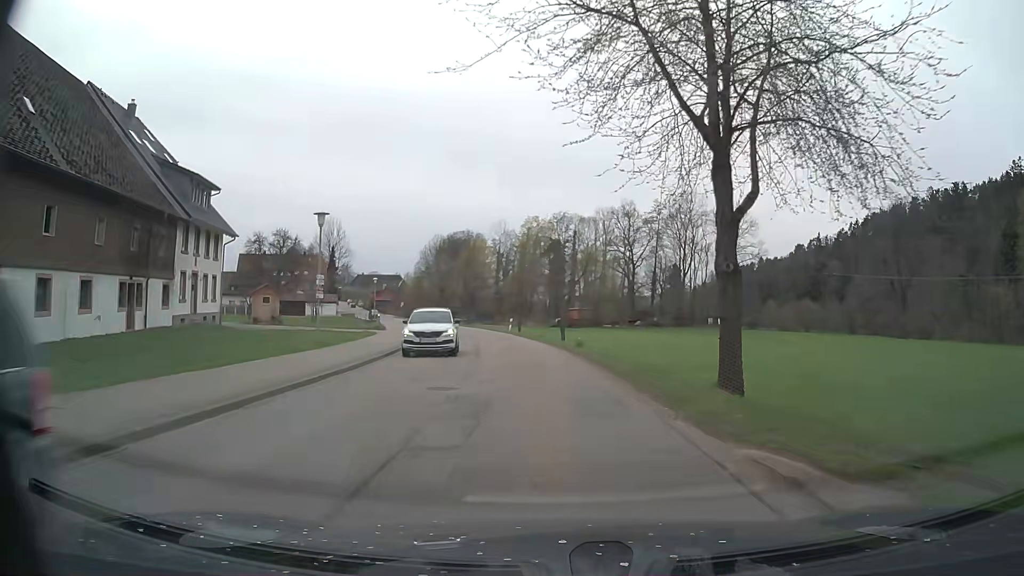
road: secondary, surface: asphalt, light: Day
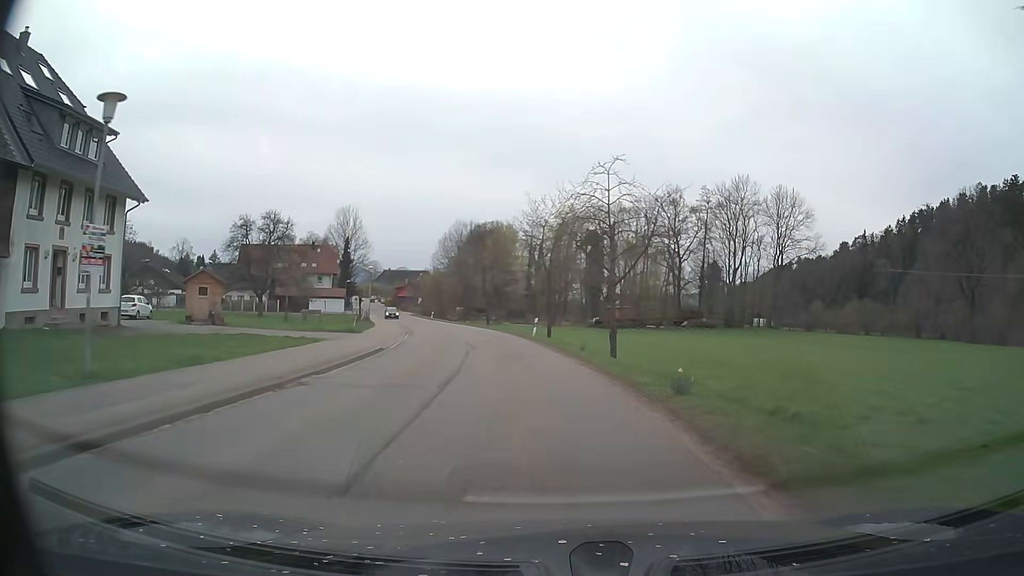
(-0.2, +15.2) m; -3°
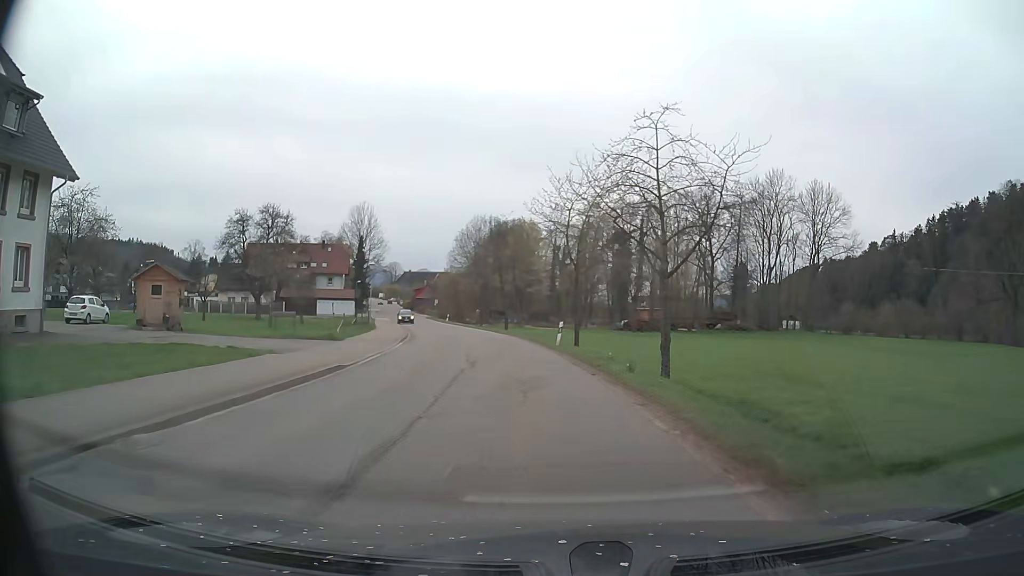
(-0.1, +7.6) m; -2°
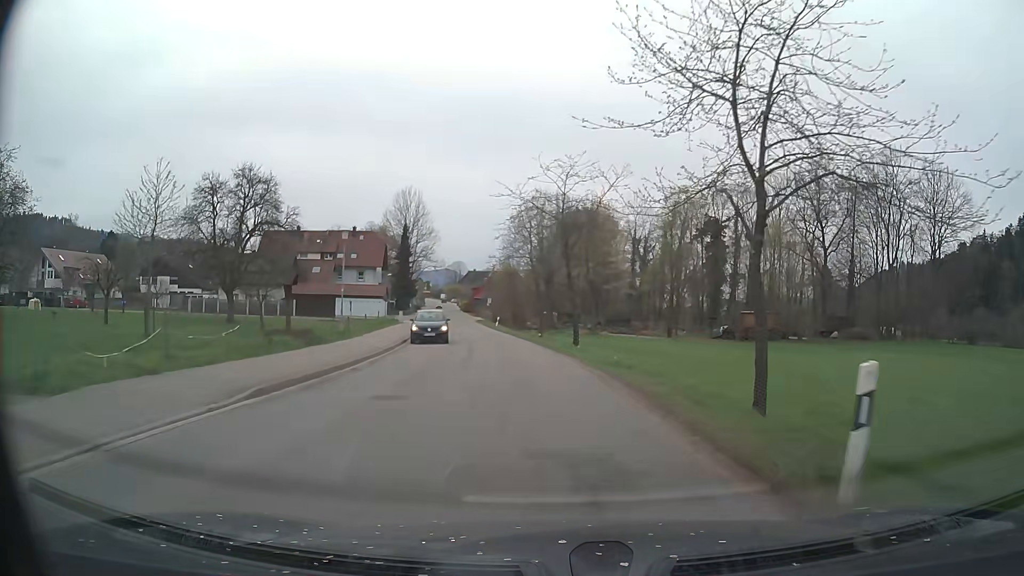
(-1.2, +22.5) m; -6°
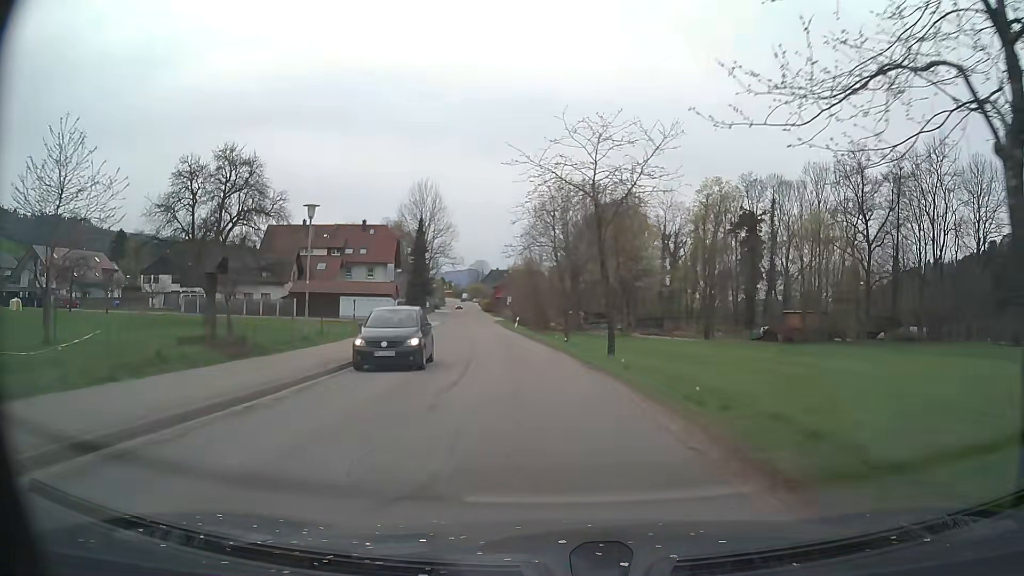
(-0.1, +7.6) m; -2°
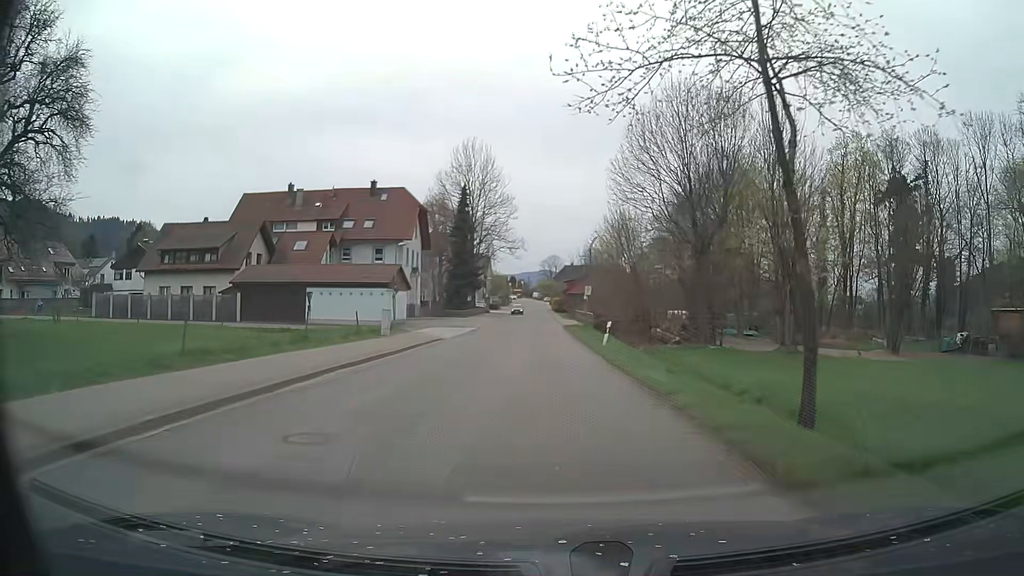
(-2.1, +30.3) m; -7°
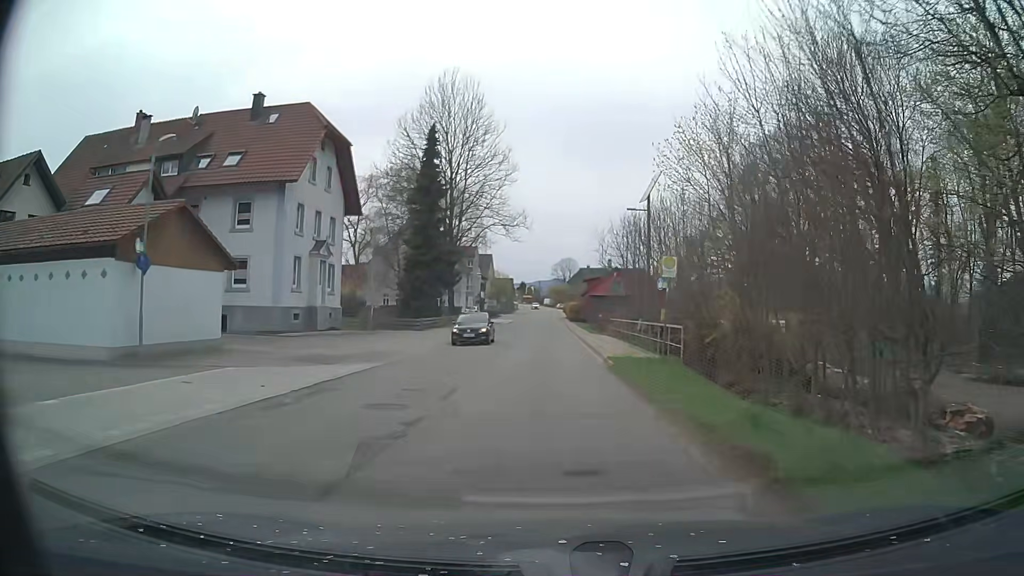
(-0.3, +30.1) m; -1°
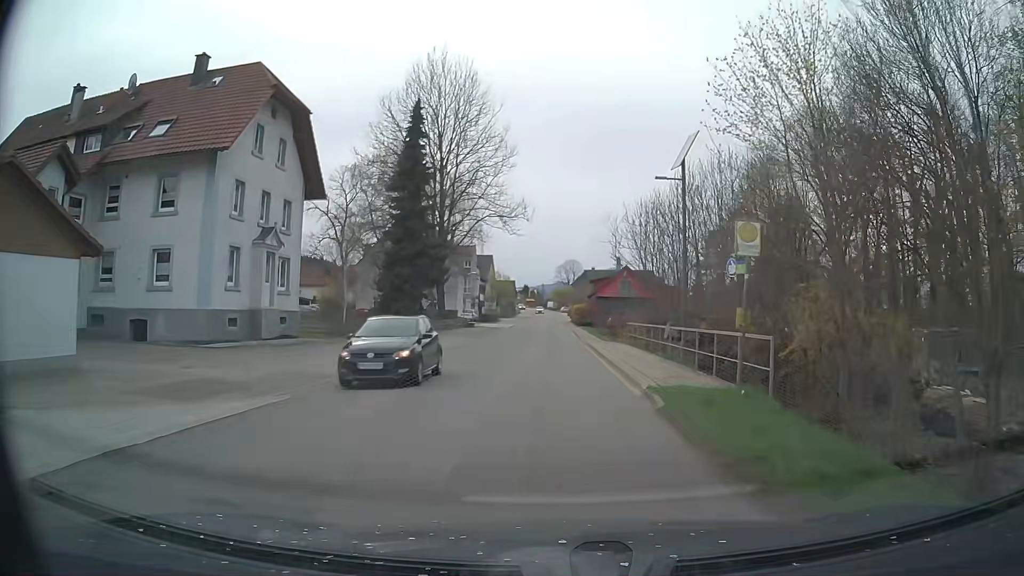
(0.0, +7.5) m; -1°
(0, +10) (0, +20) (0, +30) (0, +40) (0, +50) (0, +60) (+1, +70) (+1, +80) (+1, +90) (+1, +100) m
